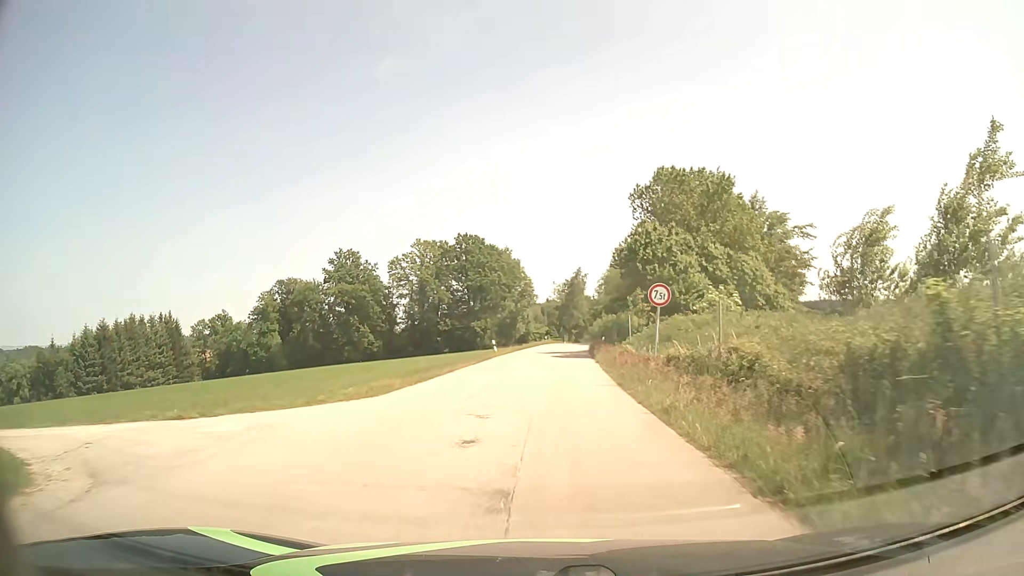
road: unclassified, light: Day
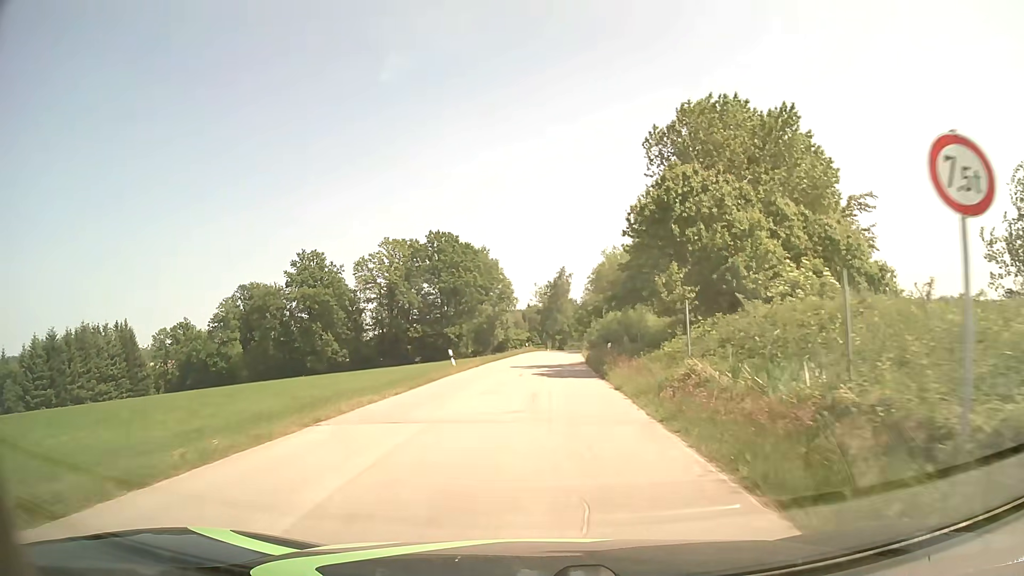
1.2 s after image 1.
(+0.1, +14.0) m; +1°
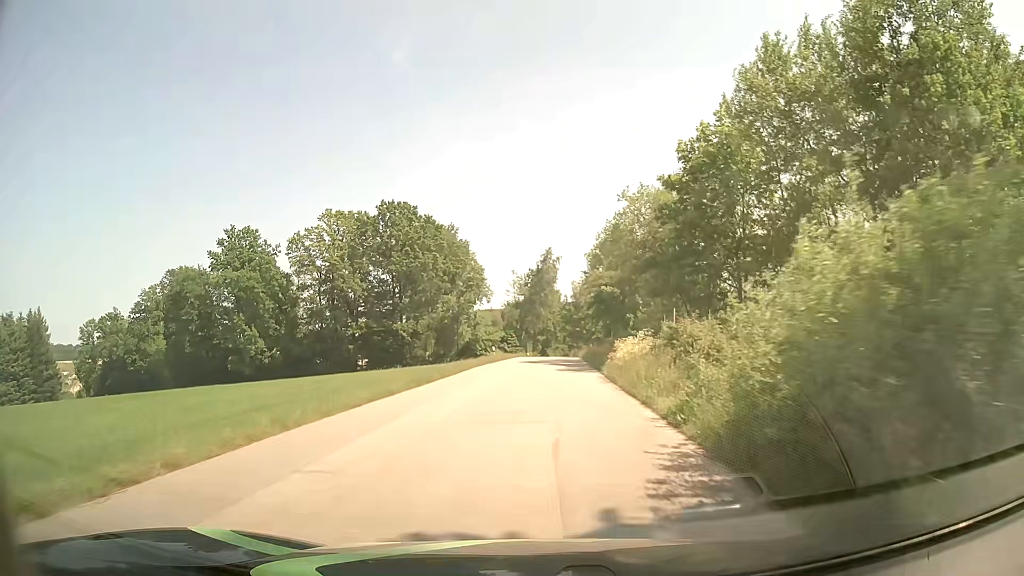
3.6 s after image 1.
(+0.4, +29.6) m; +2°
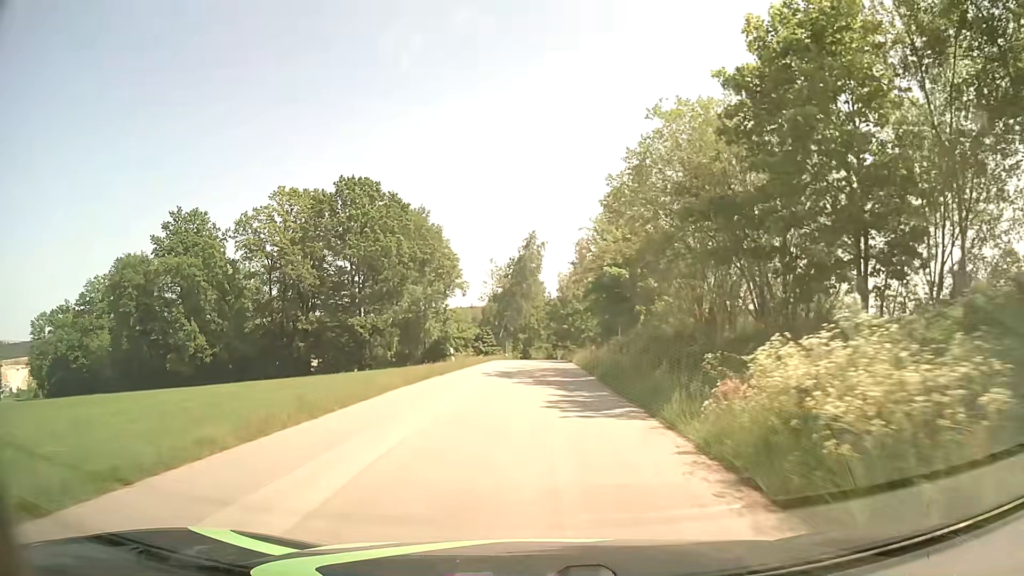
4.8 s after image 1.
(+0.1, +15.4) m; +2°
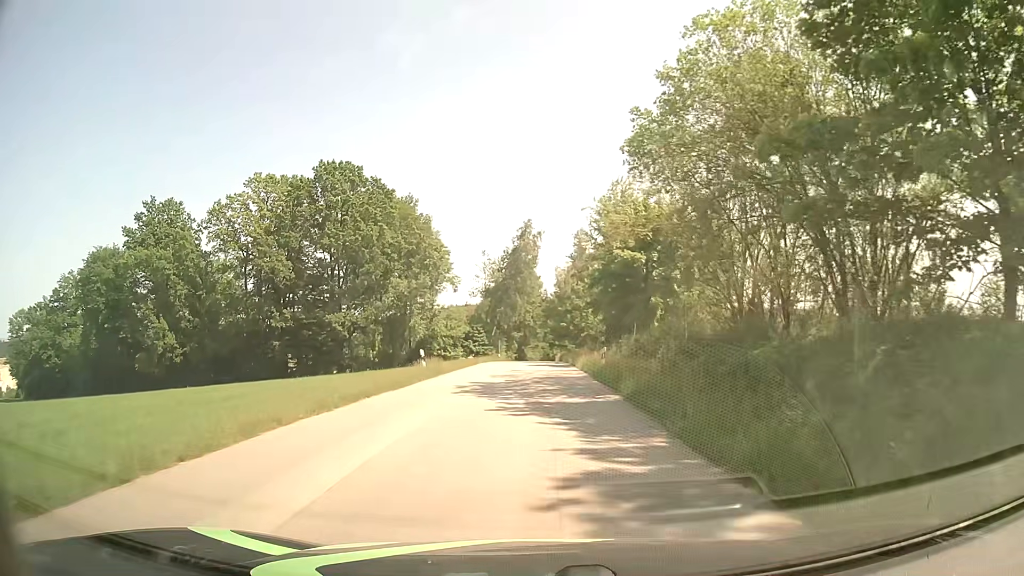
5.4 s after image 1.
(-0.1, +7.8) m; 0°
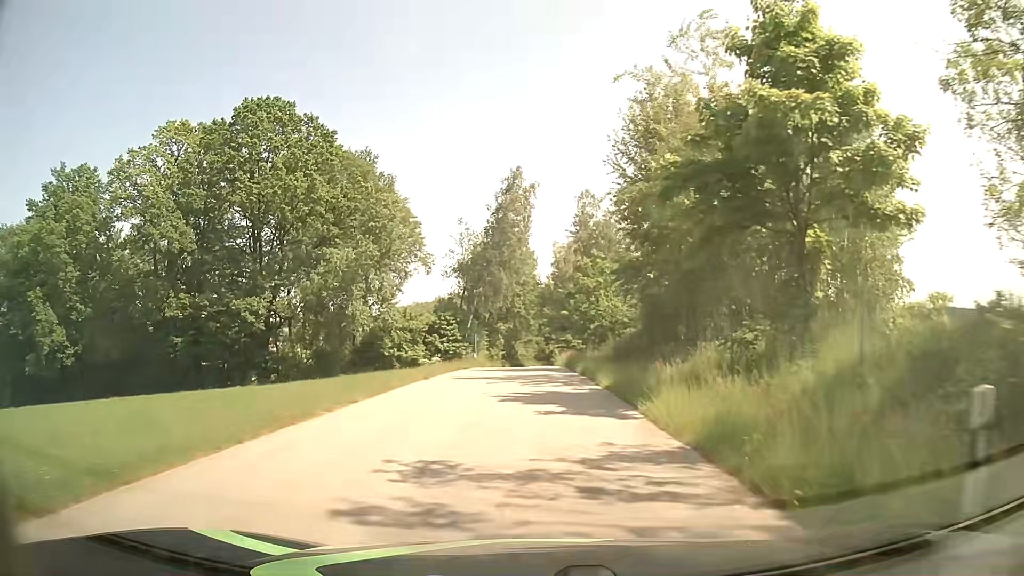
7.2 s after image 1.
(-0.1, +23.2) m; 0°
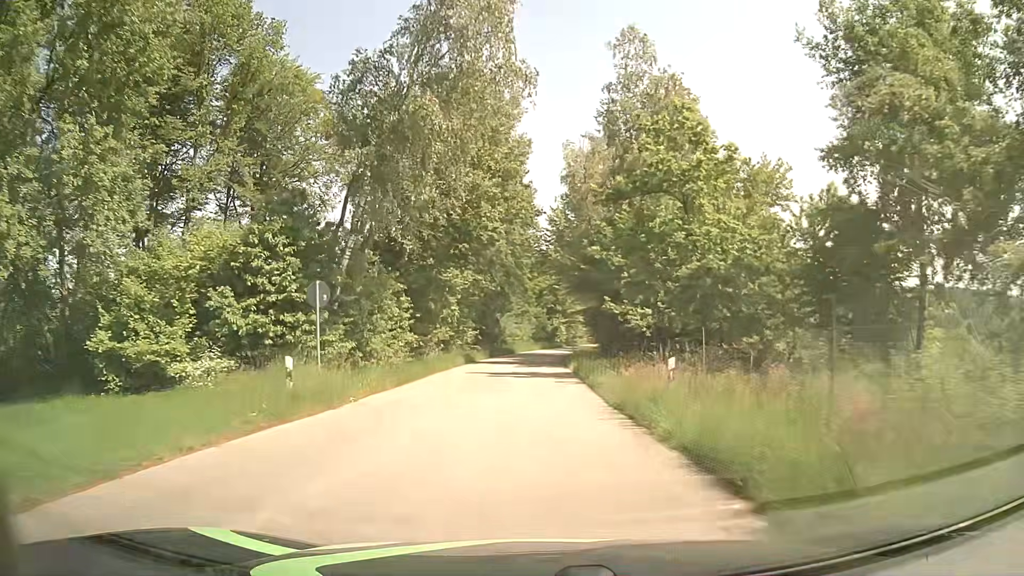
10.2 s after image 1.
(+0.1, +39.0) m; 0°
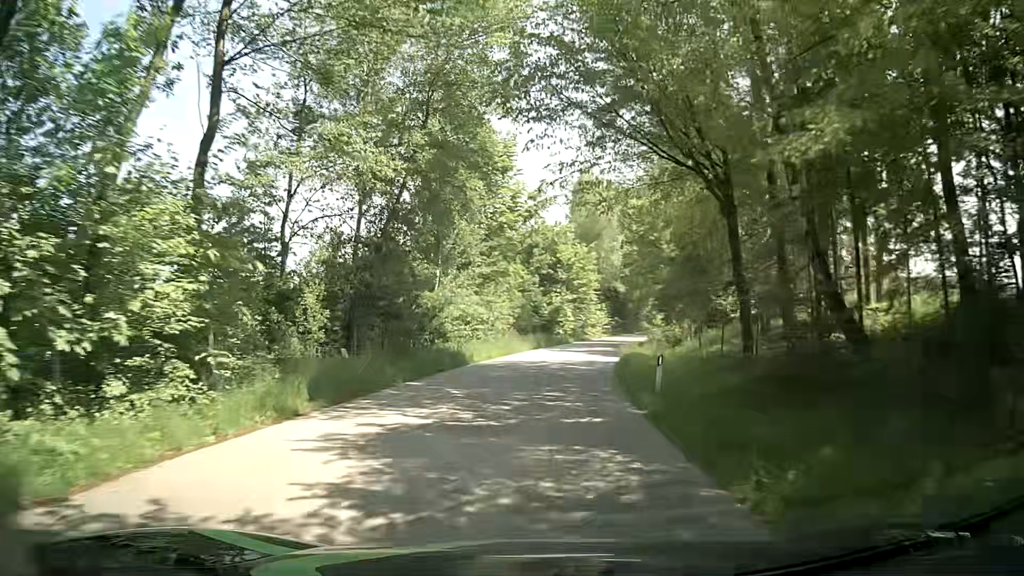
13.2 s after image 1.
(+0.1, +40.1) m; +1°
(0, +10) (+1, +20) (+2, +30) (+3, +40) (+5, +50) (+8, +59) (+11, +69) (+14, +78) (+17, +88) (+21, +97) m
